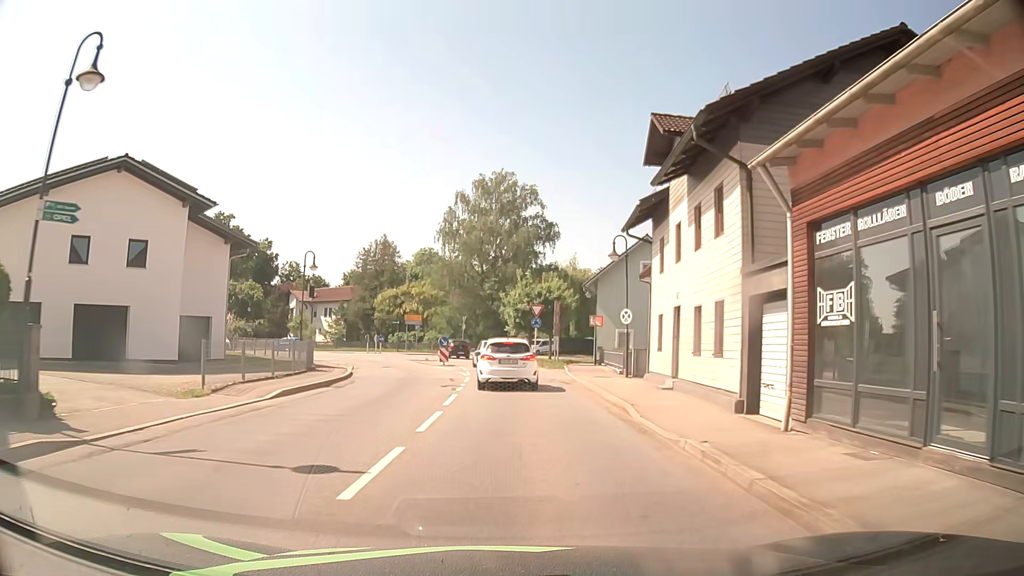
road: secondary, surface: asphalt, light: Day
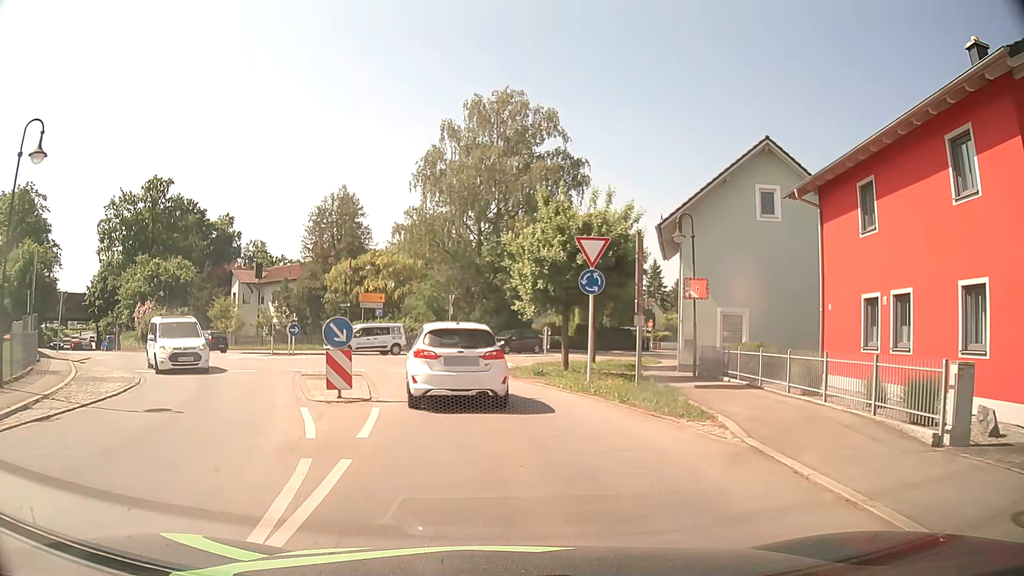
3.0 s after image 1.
(+0.1, +23.6) m; 0°
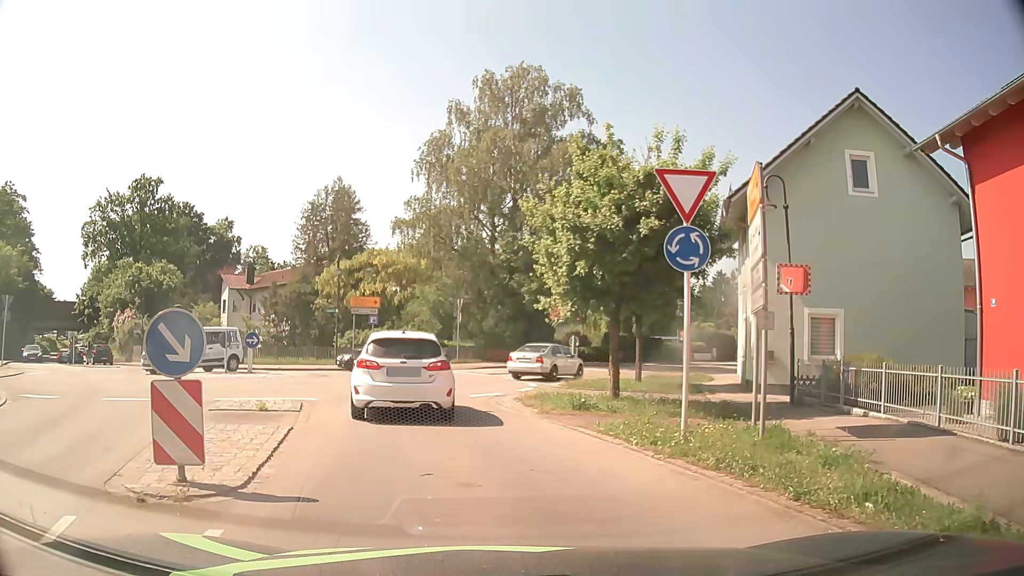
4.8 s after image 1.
(-0.2, +6.9) m; -1°
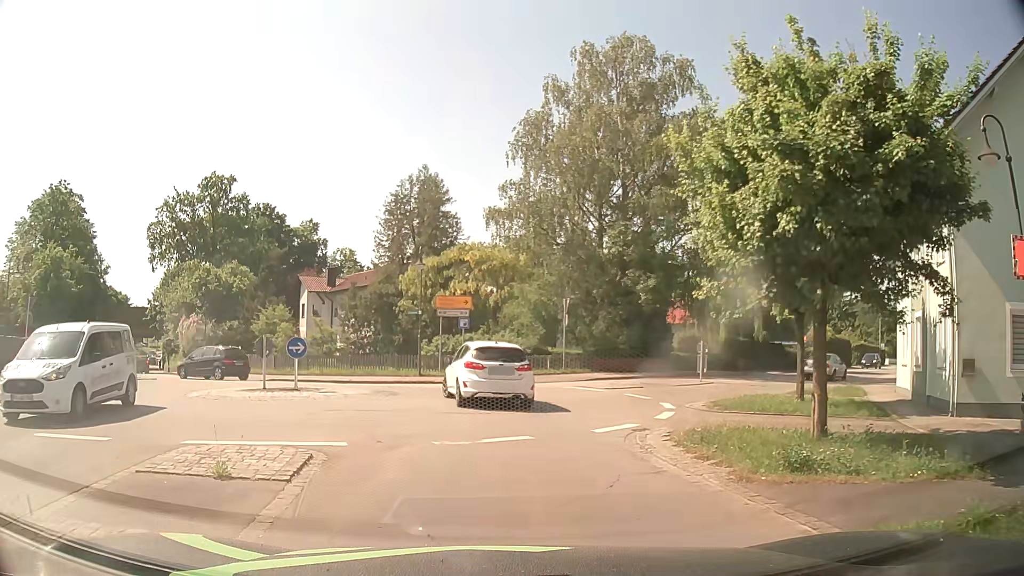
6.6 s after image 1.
(-0.6, +6.0) m; -10°
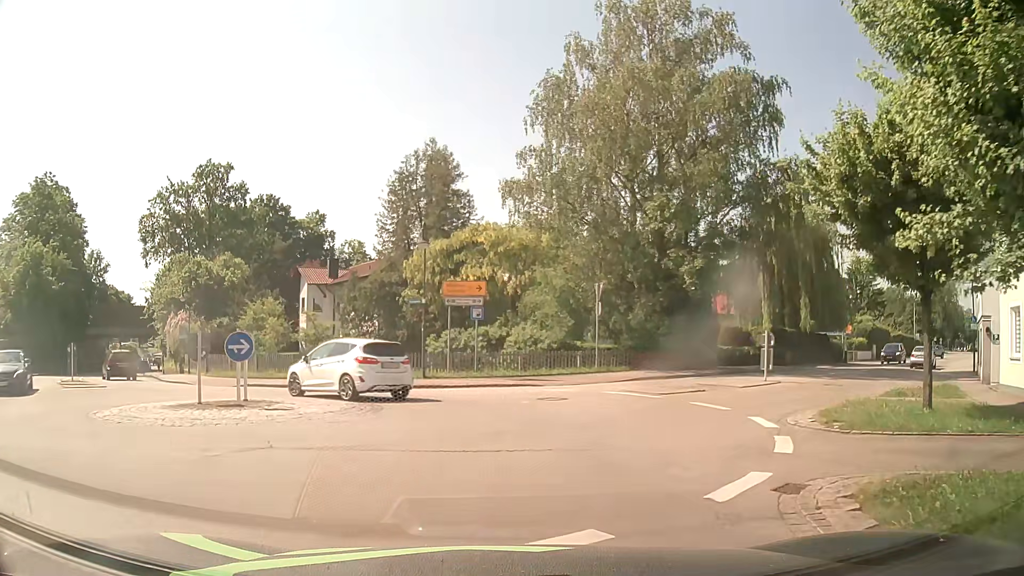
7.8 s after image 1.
(-0.1, +5.6) m; -1°
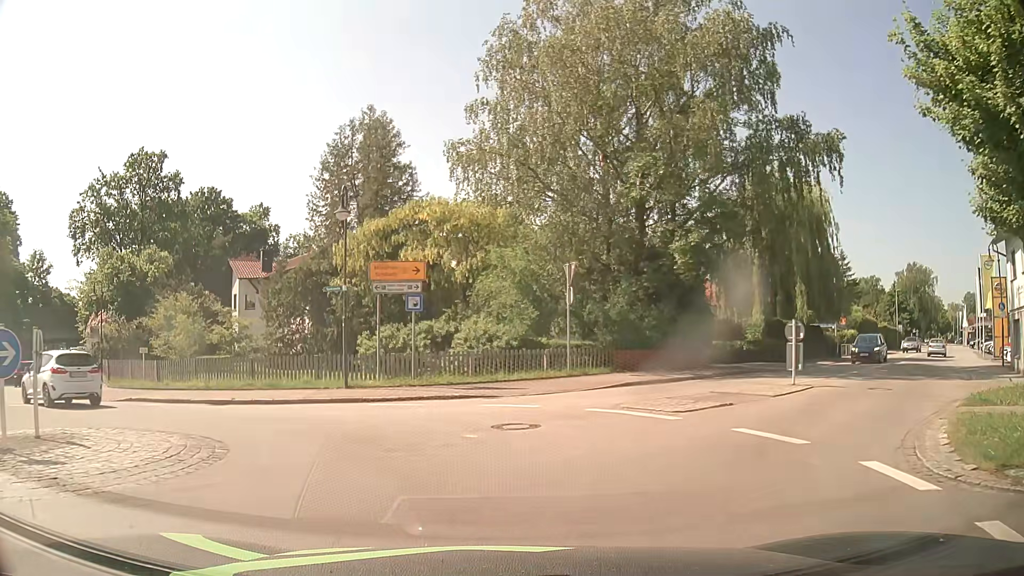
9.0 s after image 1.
(+0.3, +6.0) m; +5°
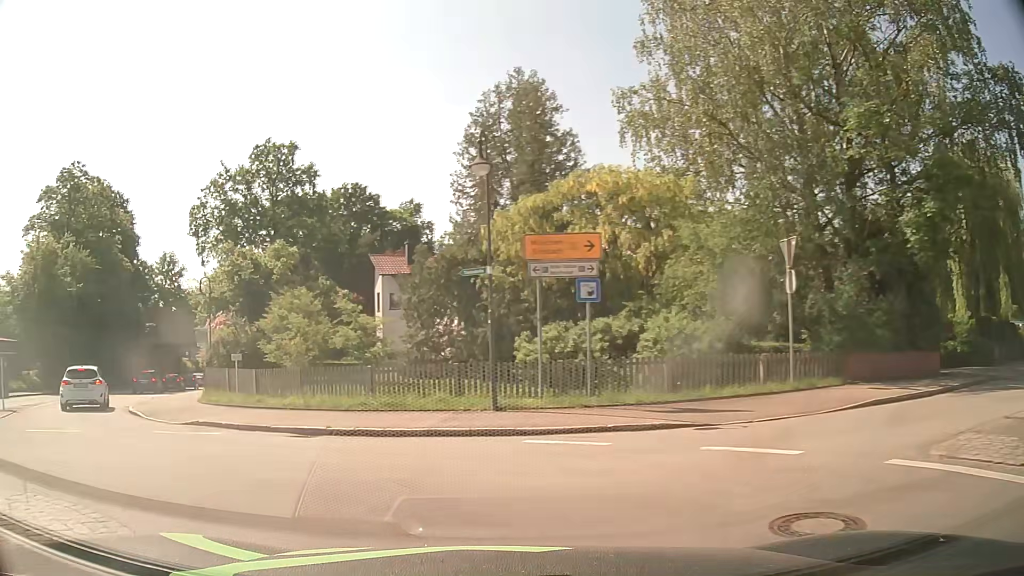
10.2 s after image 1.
(-0.7, +5.7) m; -15°
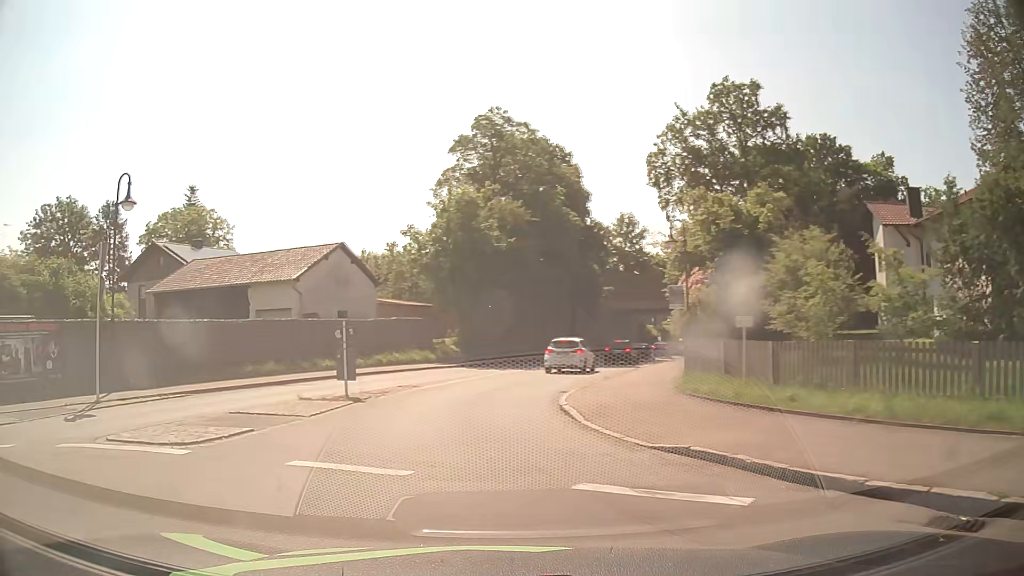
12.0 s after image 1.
(-2.9, +7.6) m; -40°
